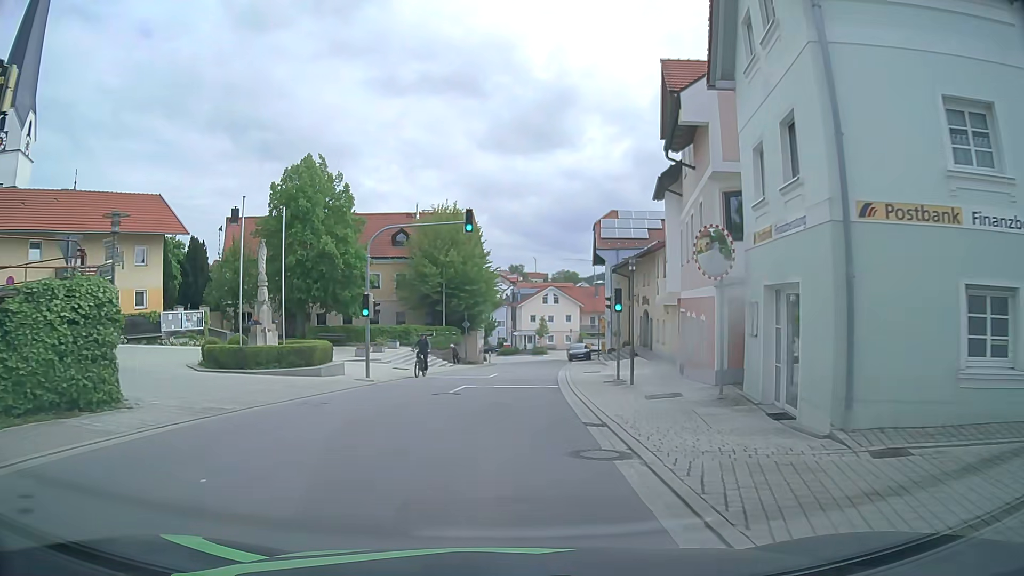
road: tertiary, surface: asphalt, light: Day
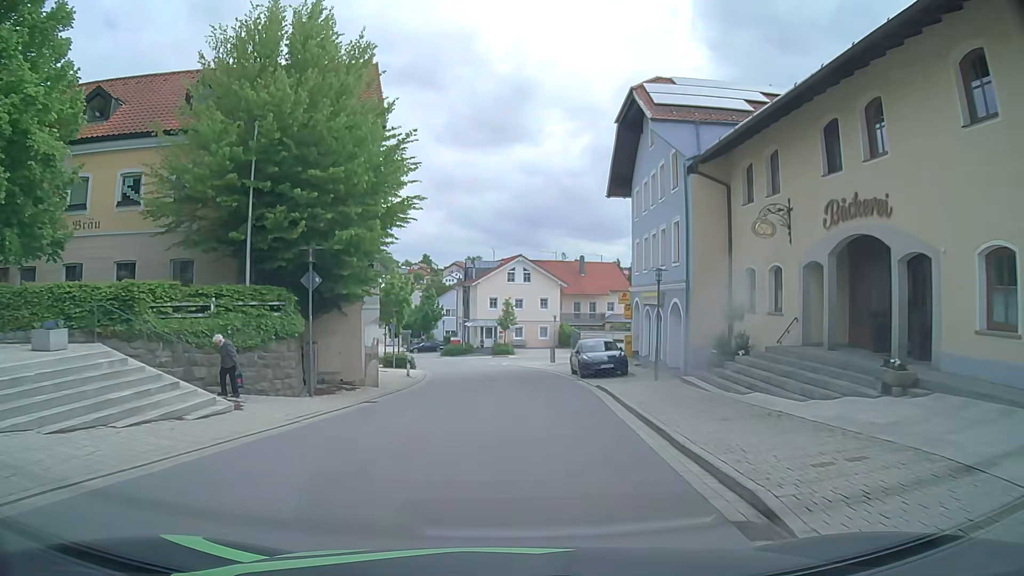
(+0.4, +31.9) m; +3°
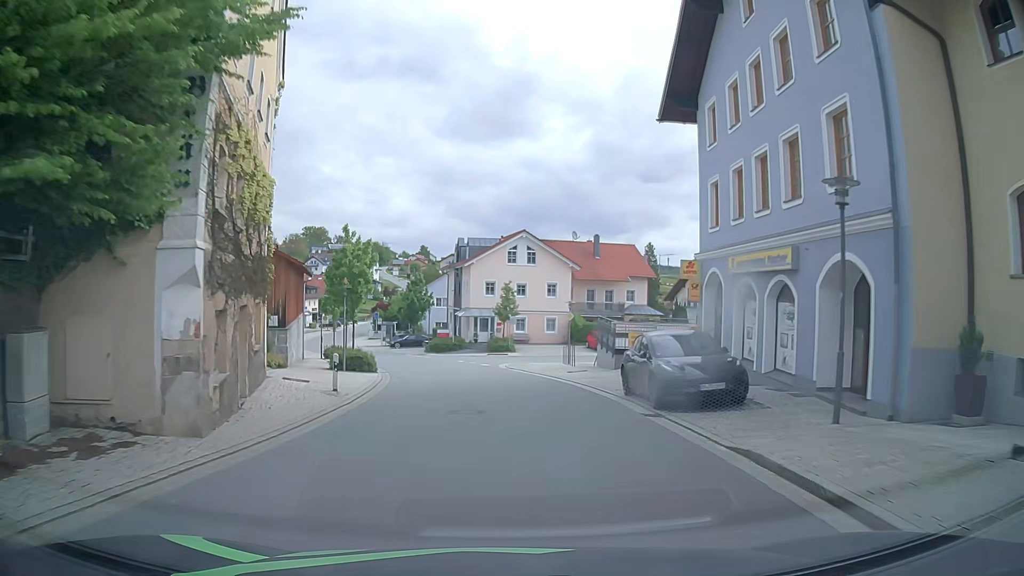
(0.0, +13.1) m; 0°
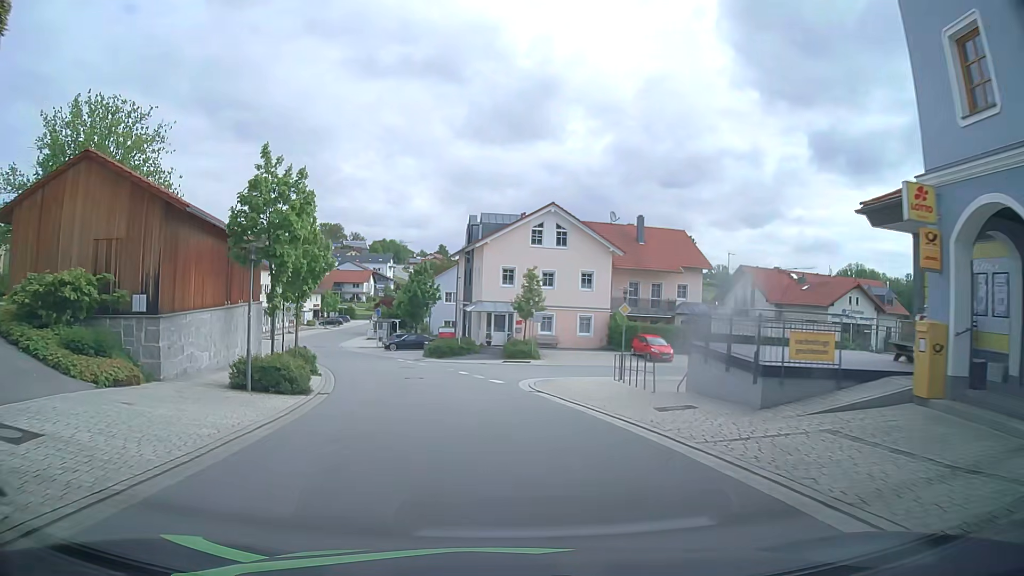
(-0.1, +13.2) m; -1°
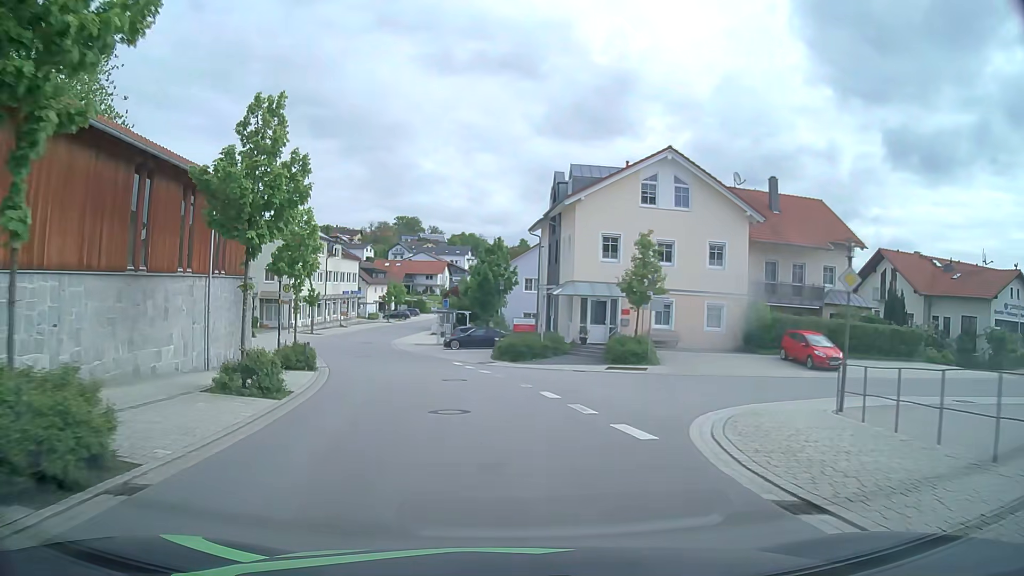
(-0.8, +13.3) m; -7°
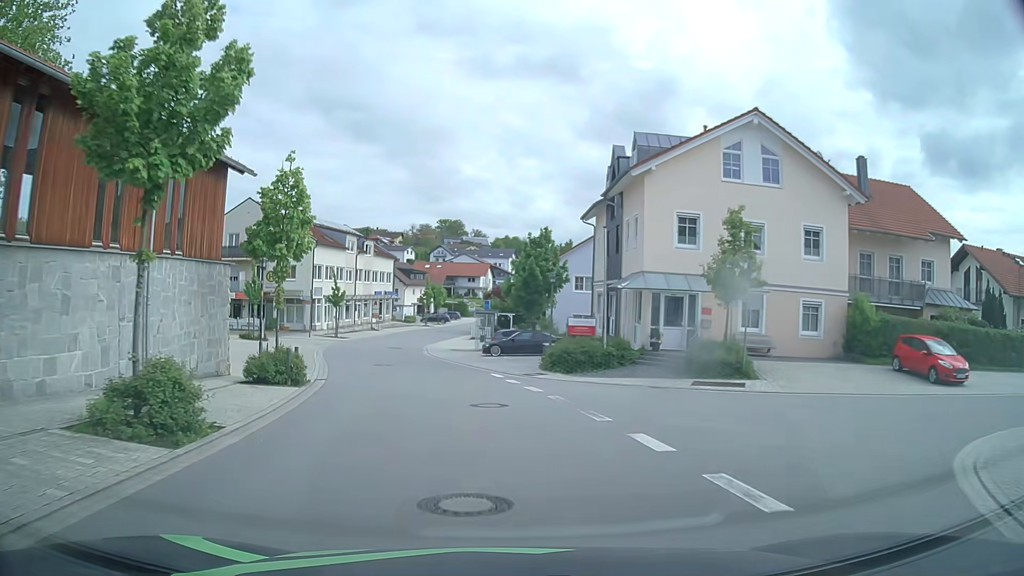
(-0.2, +6.7) m; -4°
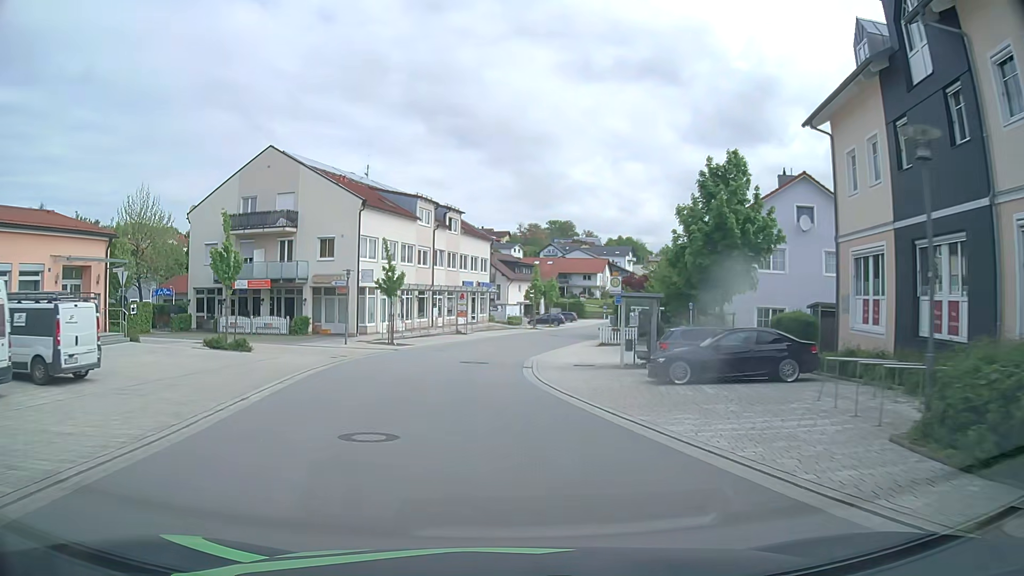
(-1.6, +20.1) m; -9°
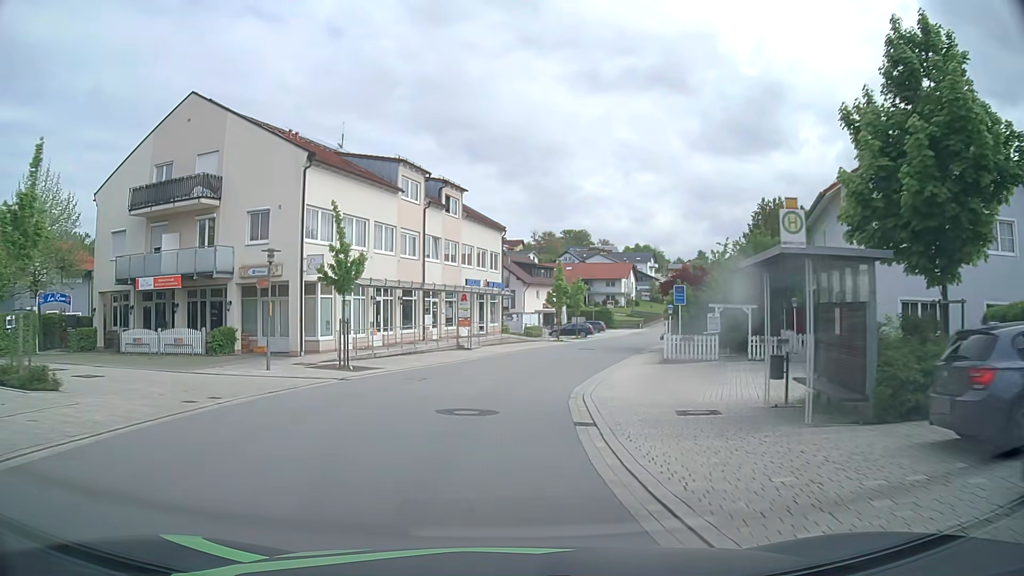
(-0.2, +13.5) m; -1°
(0, +10) (+1, +20) (+3, +30) (+5, +39) (+9, +49) (+12, +58) (+15, +68) (+19, +77) (+23, +86) (+26, +96) m
